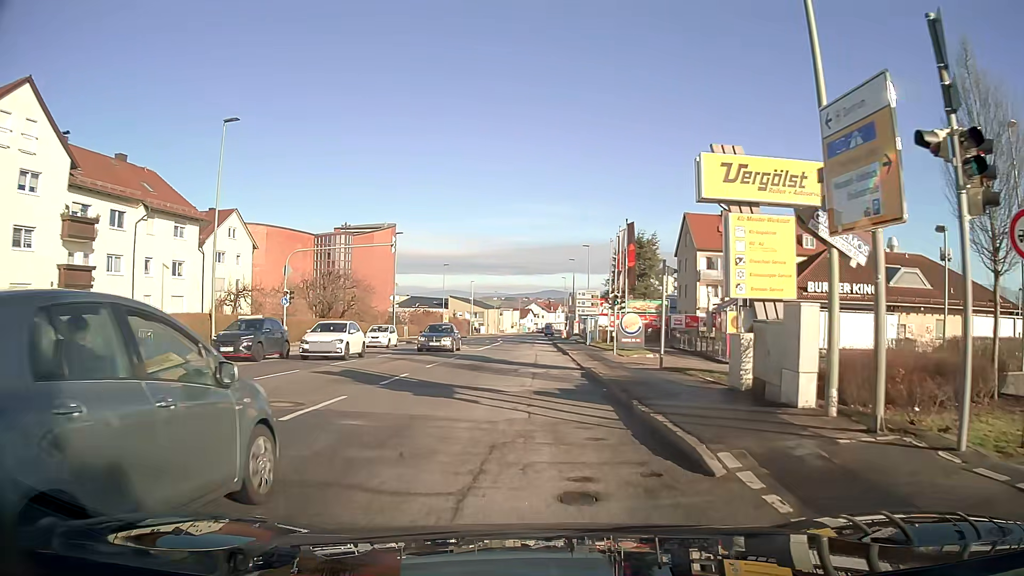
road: tertiary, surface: asphalt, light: Day
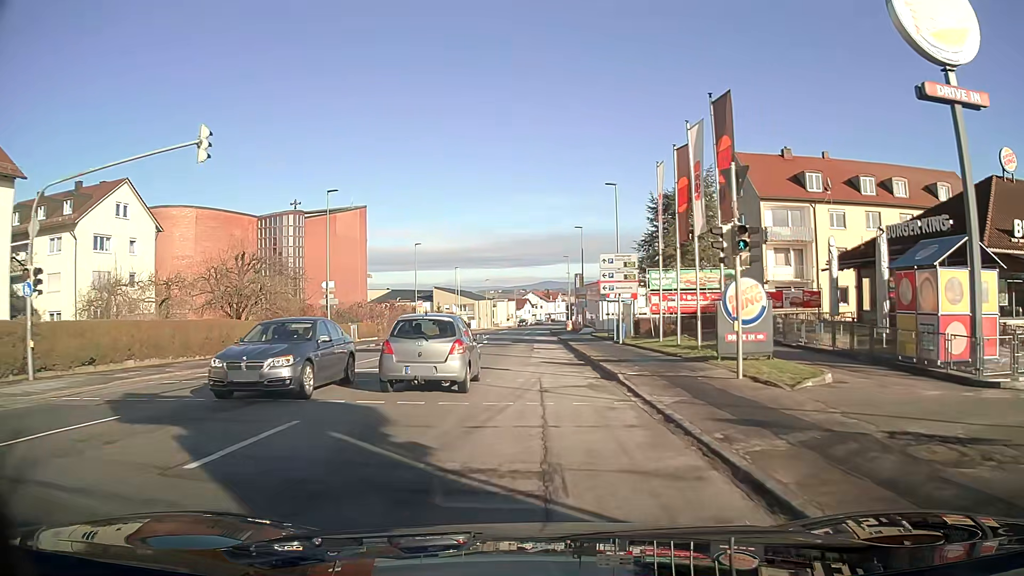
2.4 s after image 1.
(0.0, +21.2) m; 0°
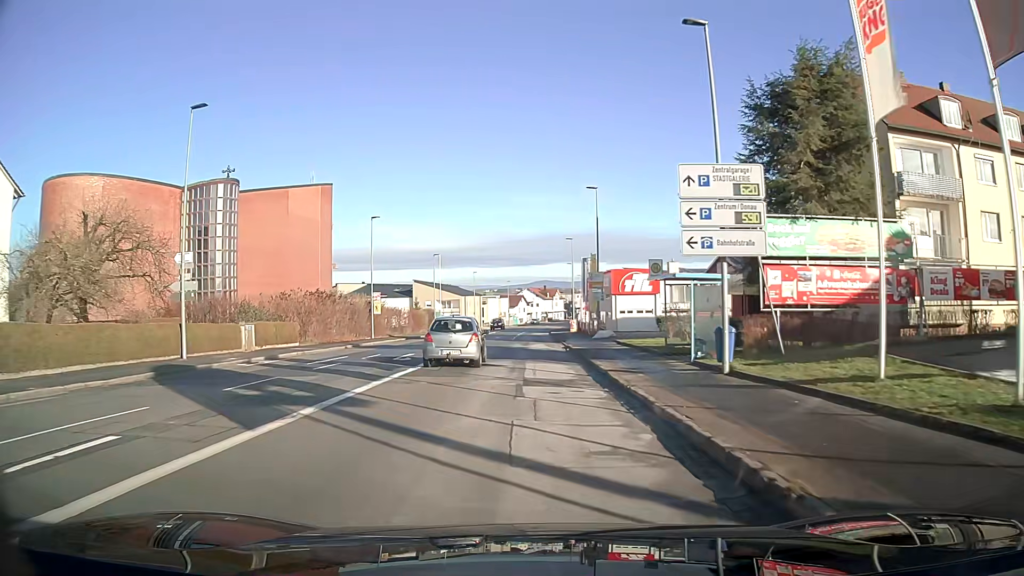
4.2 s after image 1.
(+0.1, +19.6) m; 0°
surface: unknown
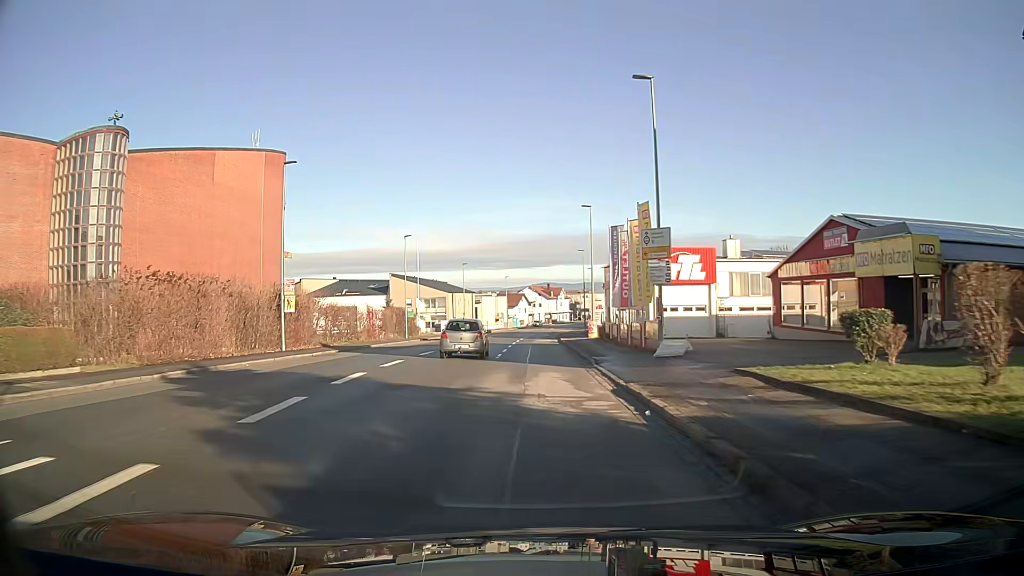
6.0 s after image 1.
(0.0, +21.9) m; 0°
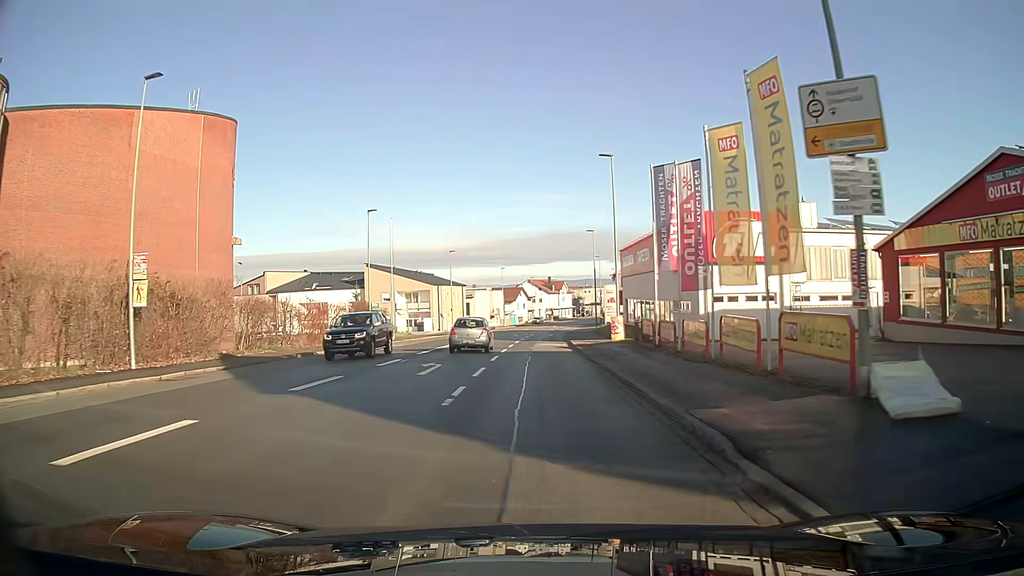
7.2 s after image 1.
(0.0, +15.3) m; 0°
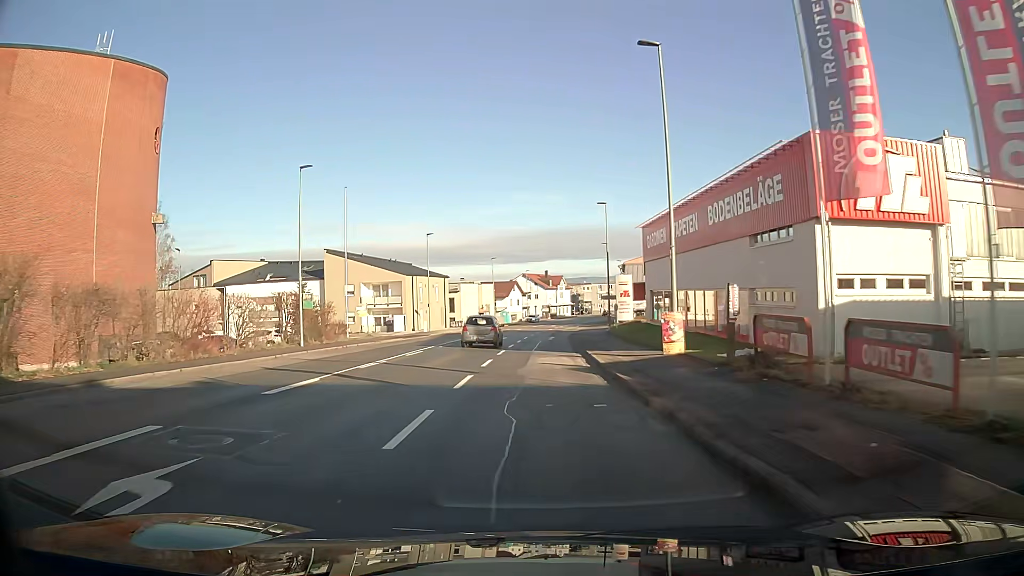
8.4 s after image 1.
(0.0, +15.6) m; 0°
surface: asphalt
